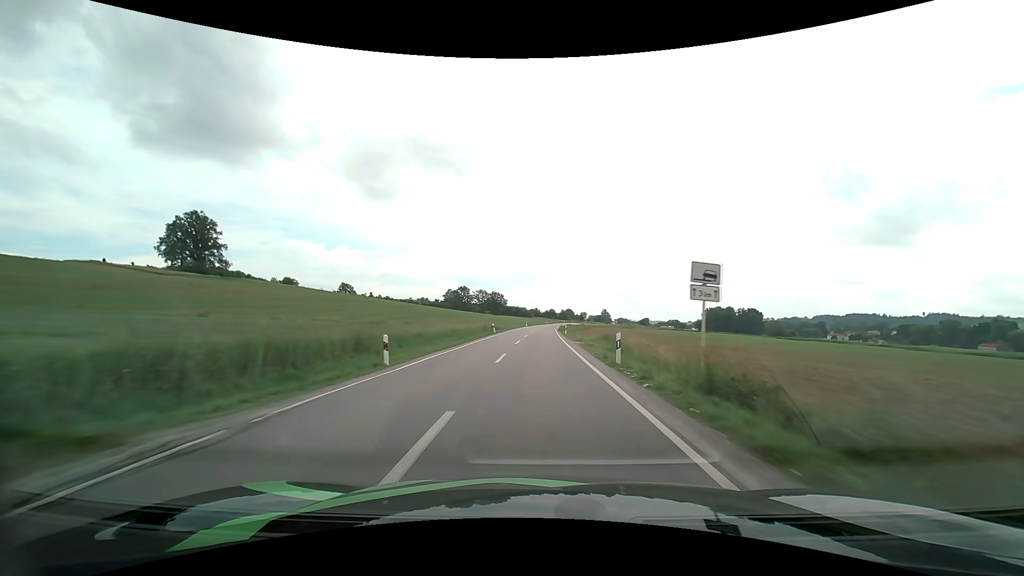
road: secondary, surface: asphalt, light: Day
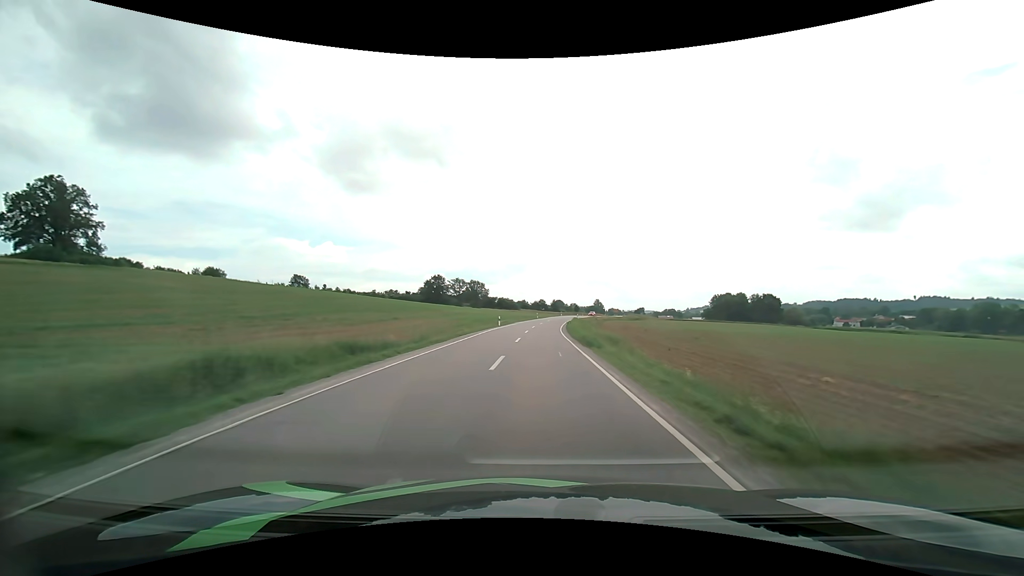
(+0.4, +51.2) m; +1°
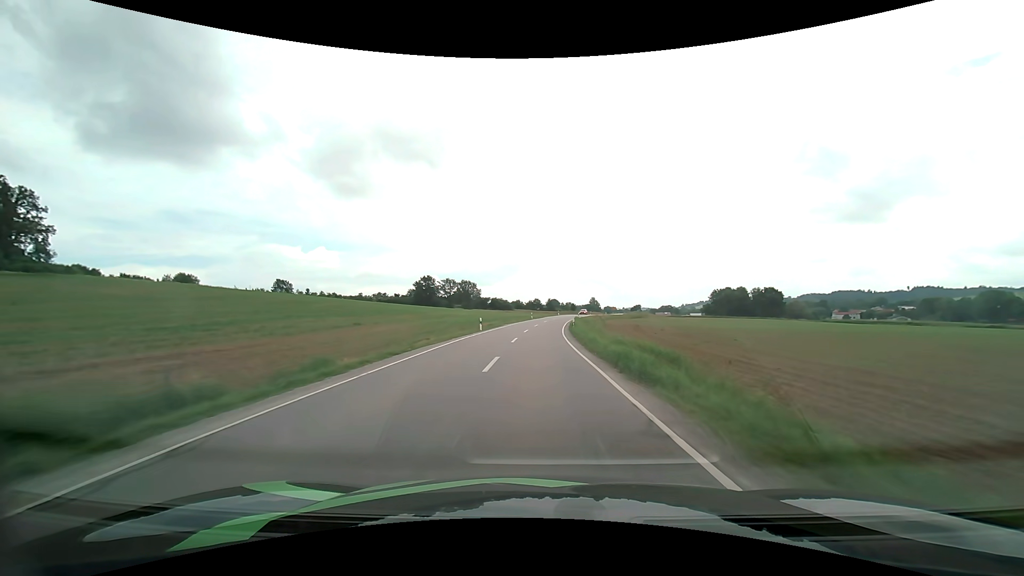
(+0.1, +12.5) m; +1°
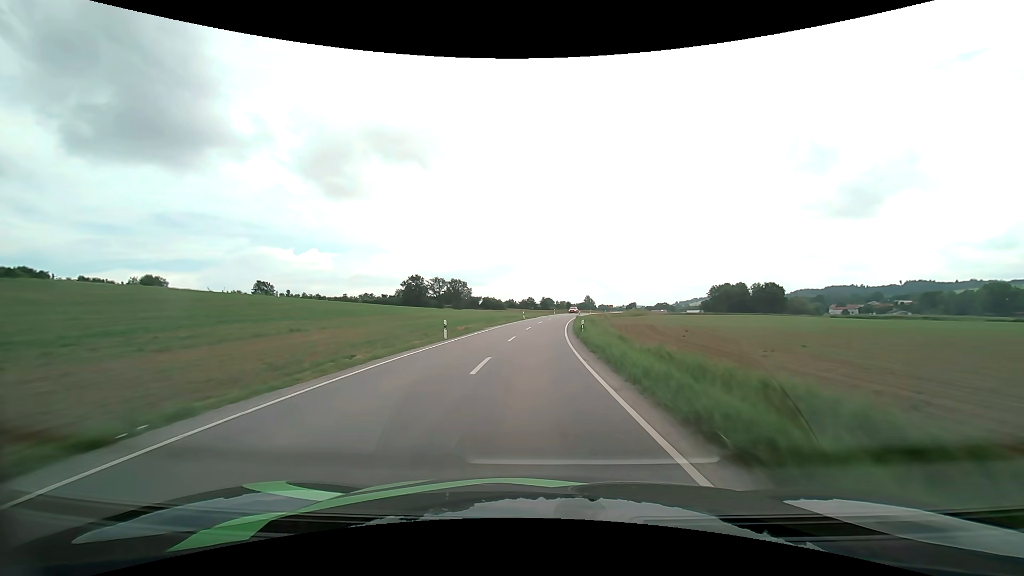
(+0.1, +12.4) m; +1°
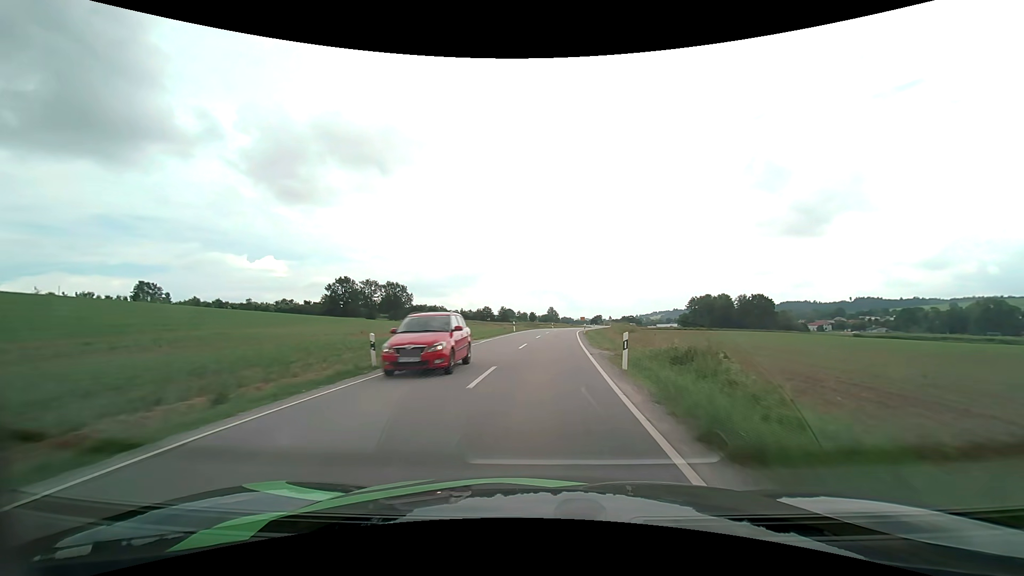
(+1.5, +49.1) m; +4°
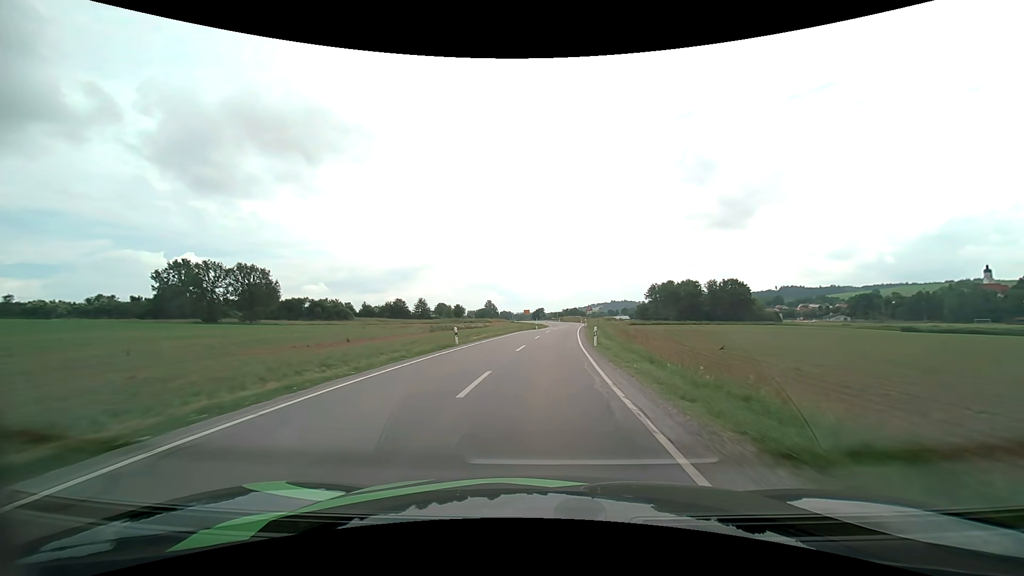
(+3.5, +60.5) m; +7°
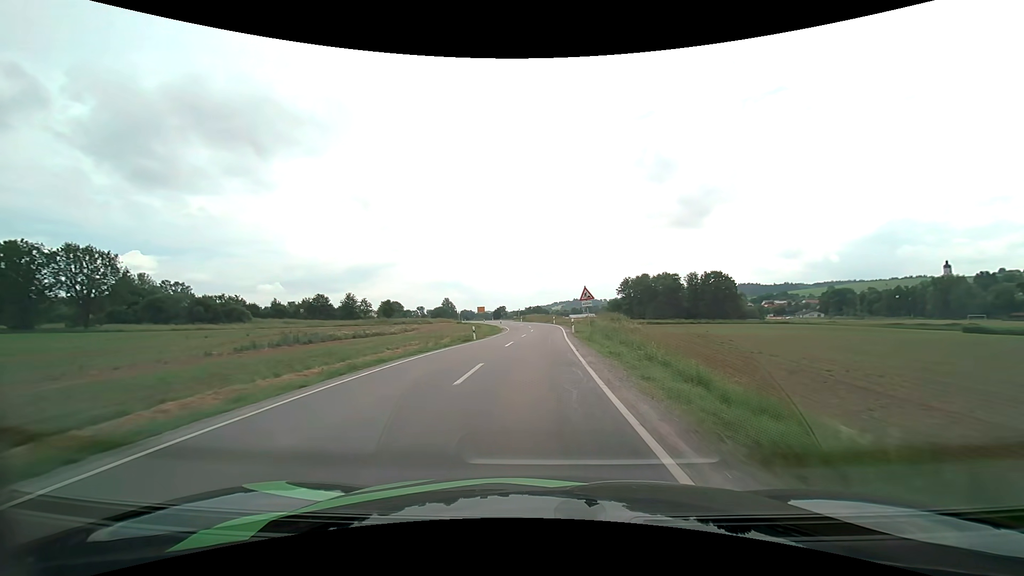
(+1.5, +34.7) m; +4°
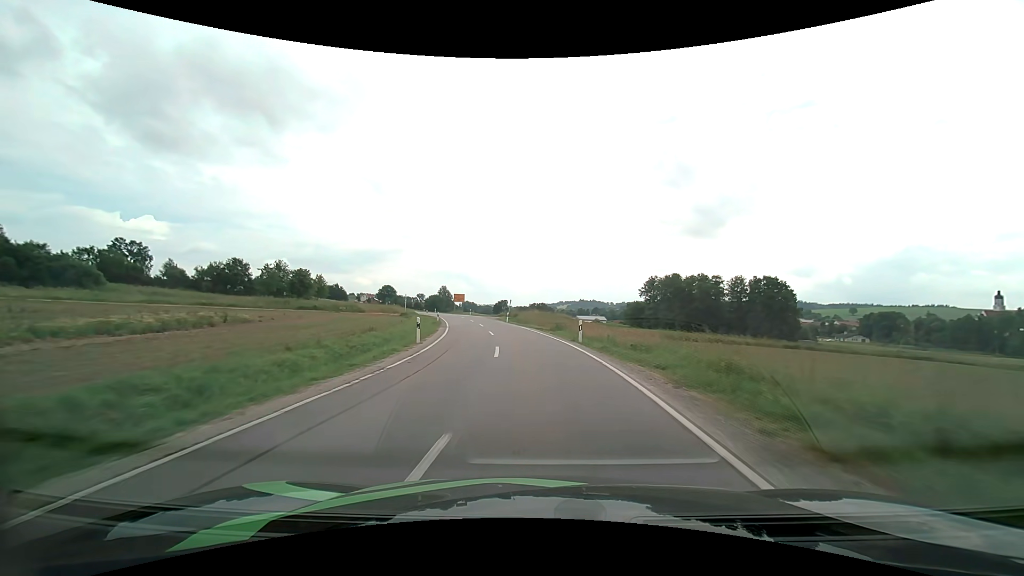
(+0.4, +43.3) m; -1°
(0, +10) (-1, +20) (-2, +30) (-3, +40) (-5, +50) (-7, +59) (-10, +69) (-13, +79) (-16, +88) (-20, +97) m
